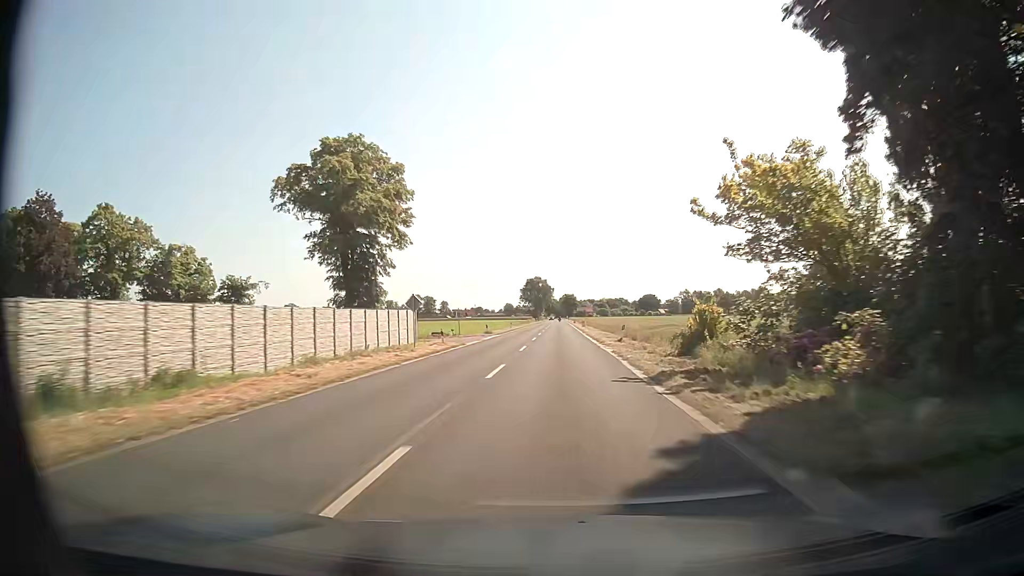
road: secondary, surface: asphalt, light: Day
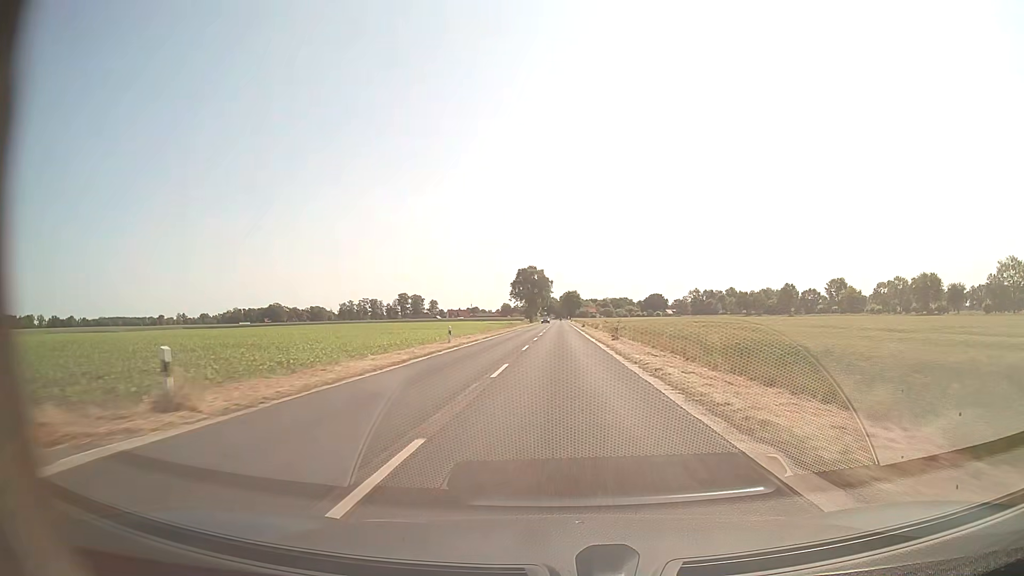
(-0.2, +47.6) m; 0°
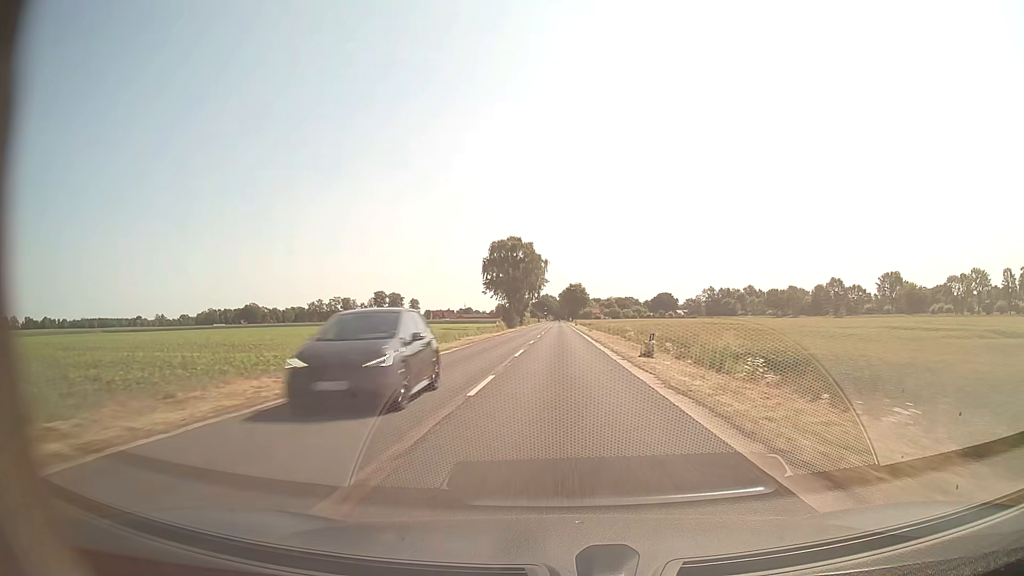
(+0.1, +63.6) m; 0°
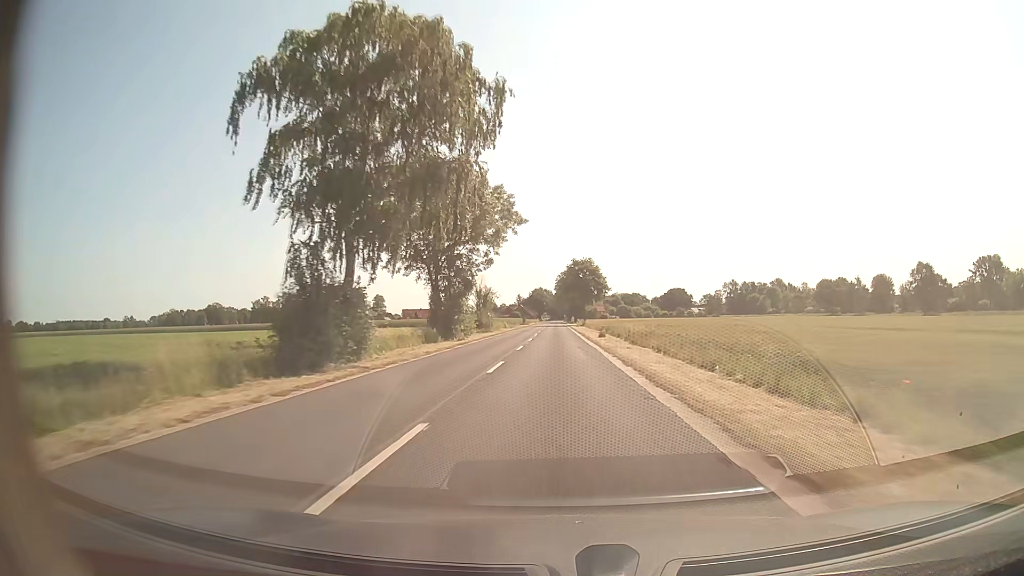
(+0.2, +79.6) m; 0°
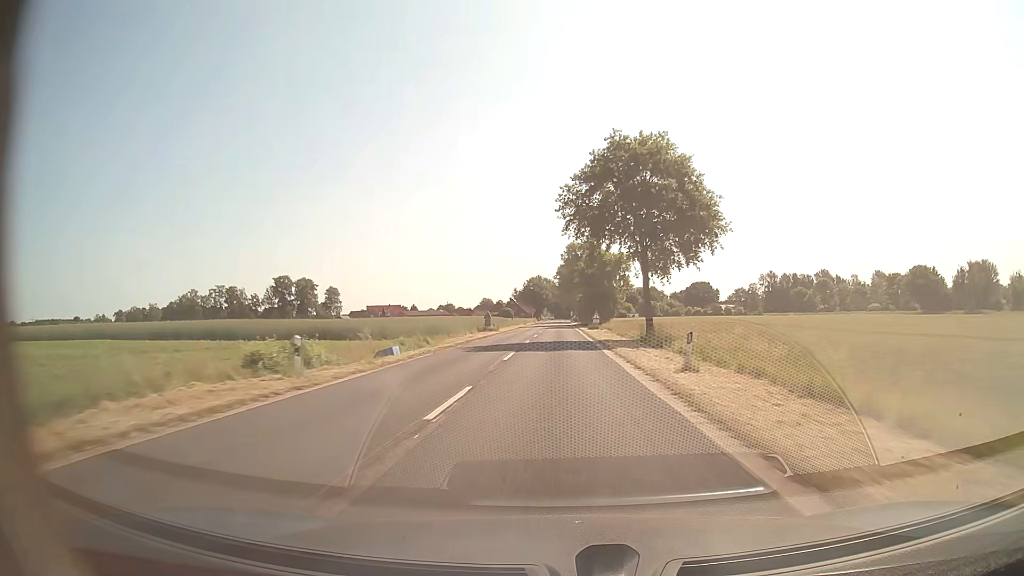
(-0.5, +79.7) m; -1°
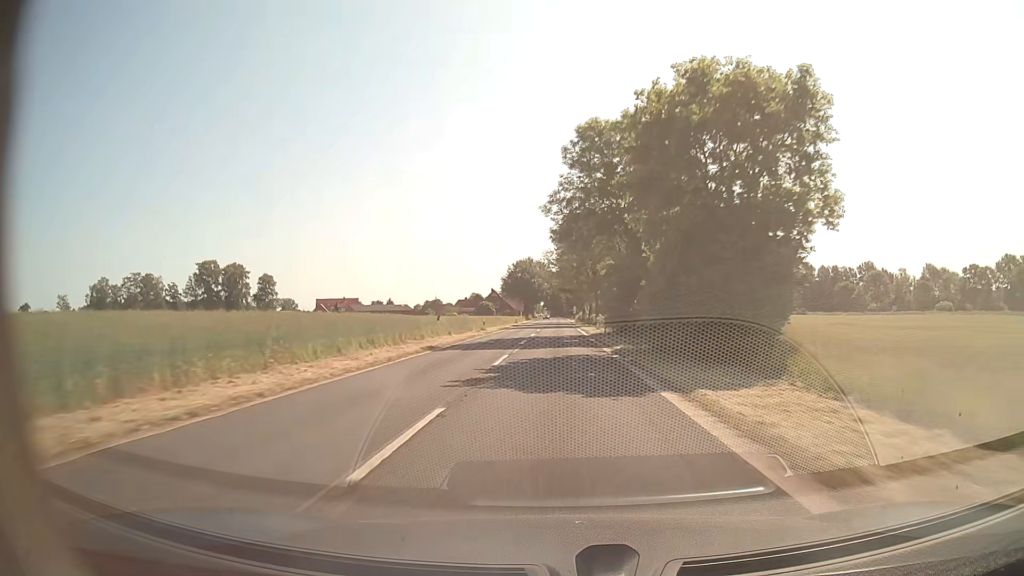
(+0.1, +63.5) m; 0°
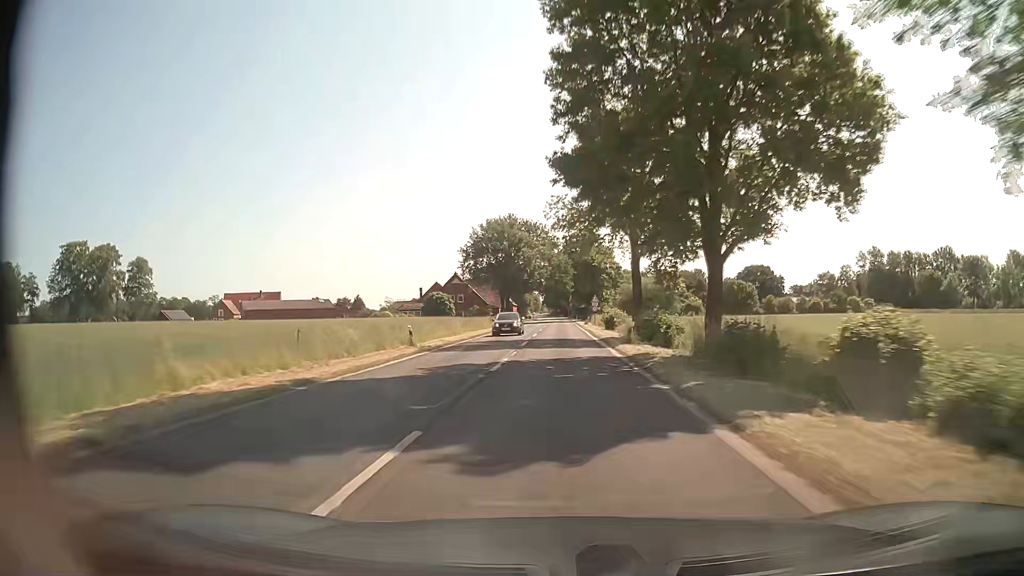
(-0.1, +73.3) m; 0°
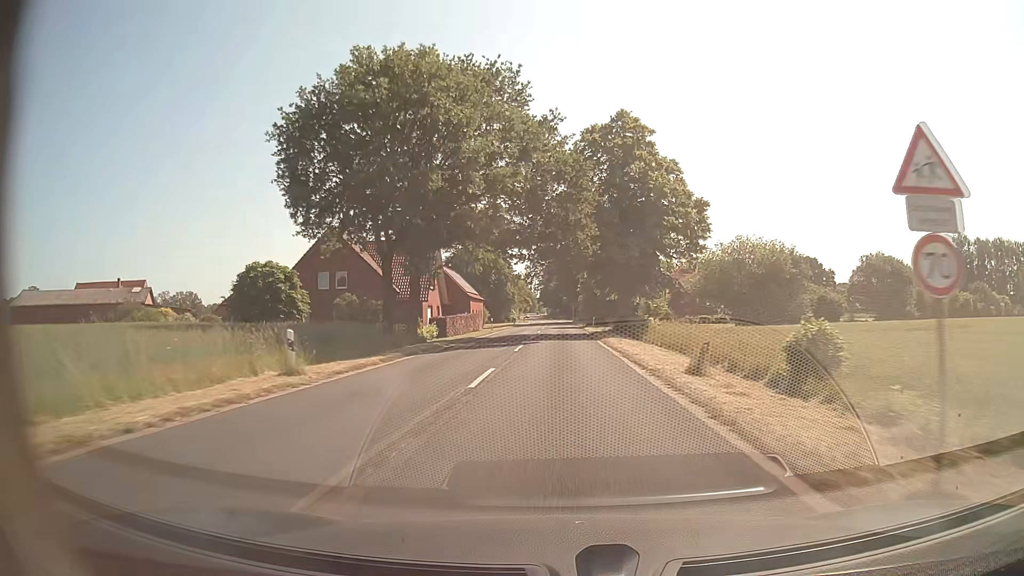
(+0.3, +63.4) m; 0°
(0, +10) (0, +20) (0, +30) (0, +40) (0, +50) (0, +60) (0, +70) (0, +80) (0, +90) (0, +100) m
